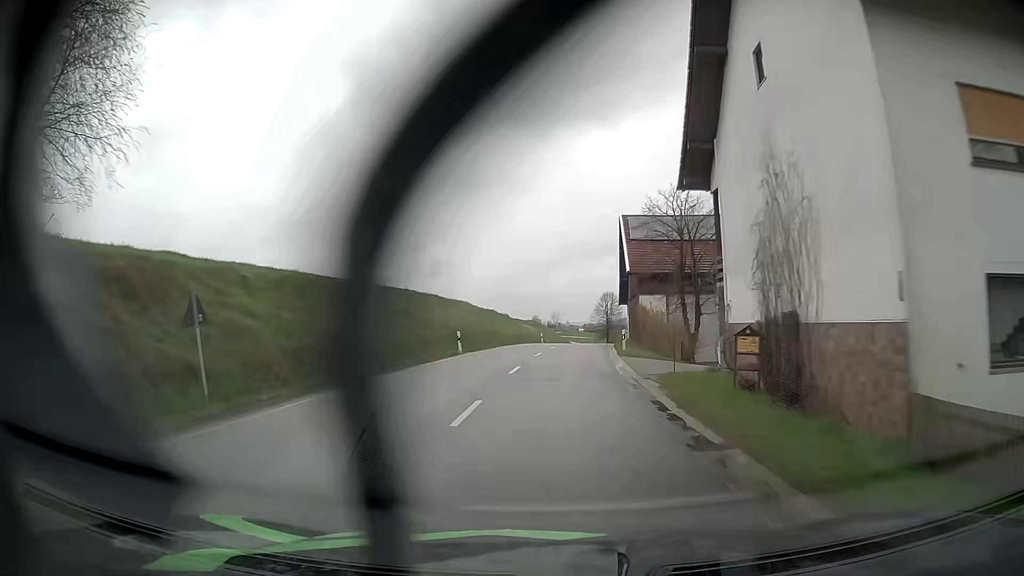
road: secondary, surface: asphalt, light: Day
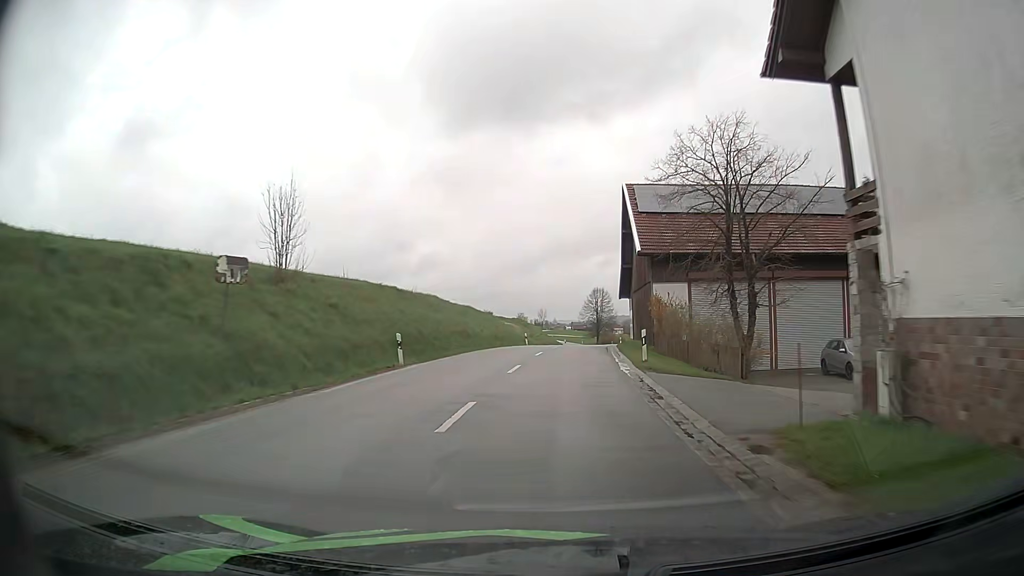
(+0.1, +9.9) m; +1°
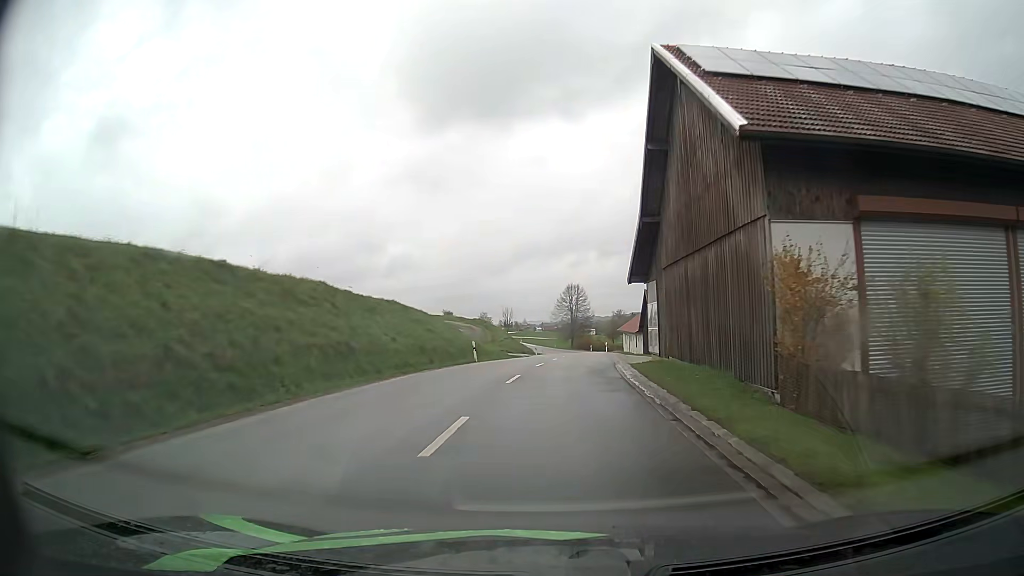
(+0.6, +19.4) m; +3°
(0, +10) (0, +20) (+1, +30) (+2, +40) (+3, +50) (+3, +60) (+4, +70) (+4, +80) (+4, +90) (+4, +100) m
